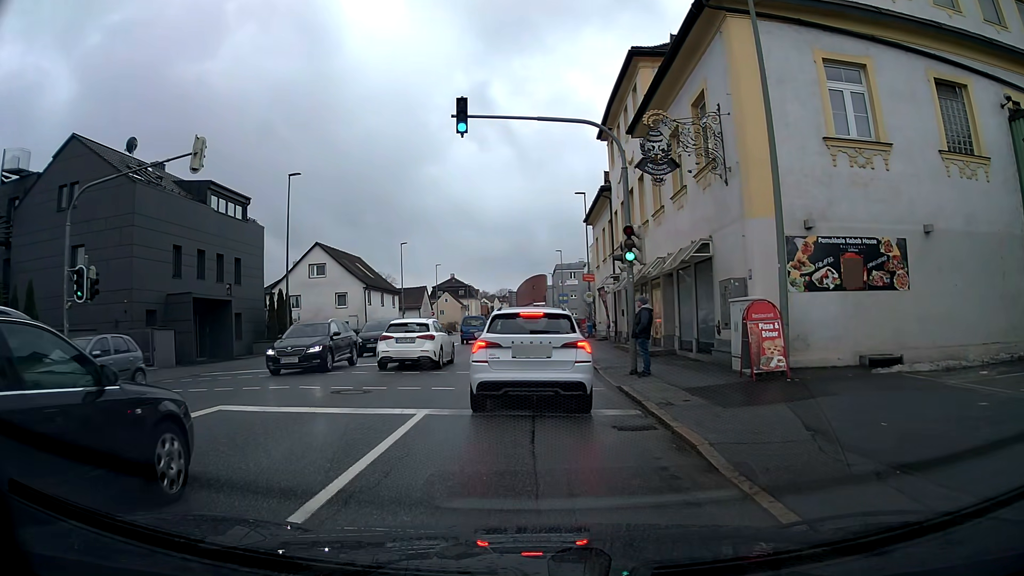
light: Day
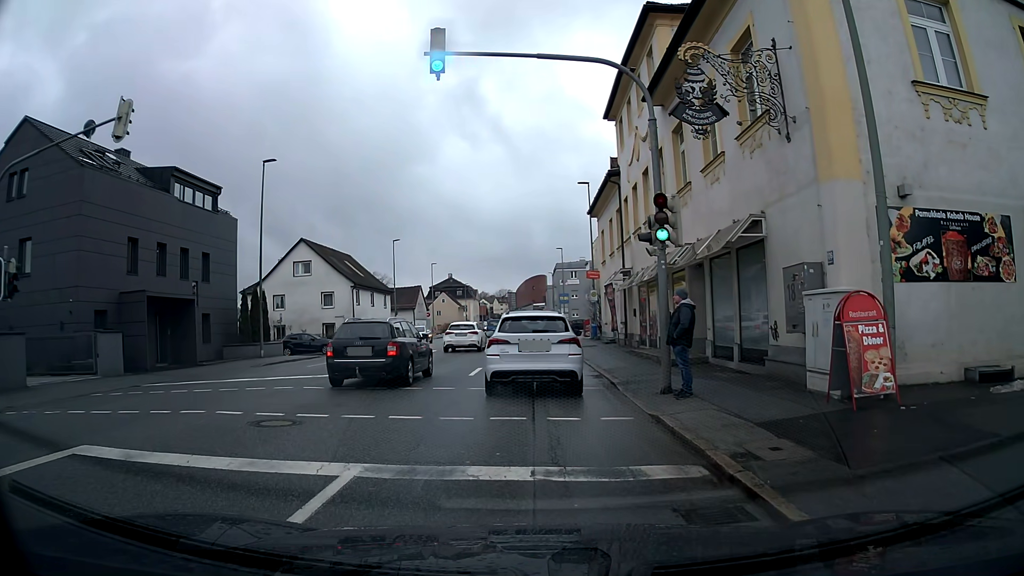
(0.0, +3.8) m; 0°
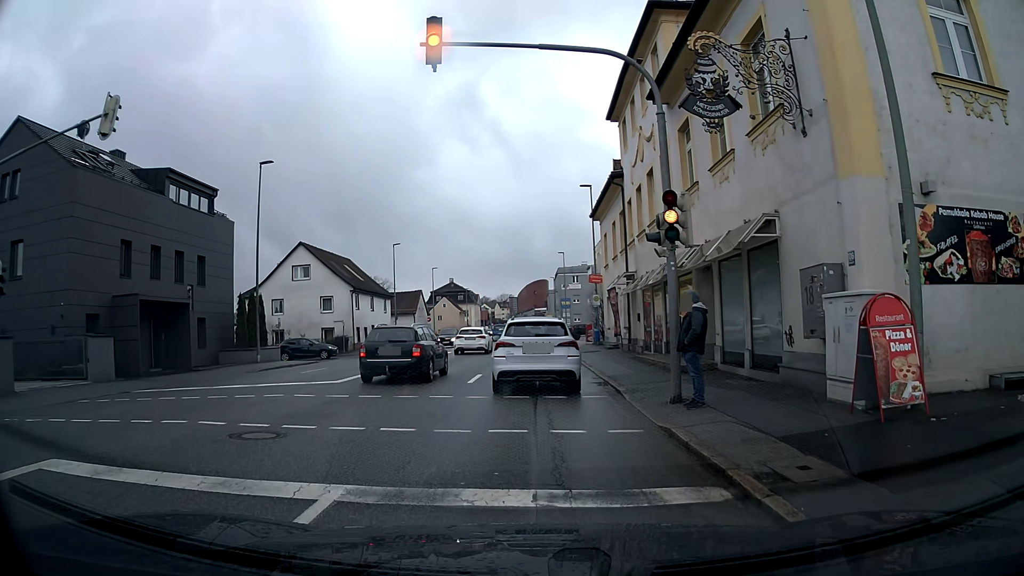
(0.0, +0.7) m; 0°
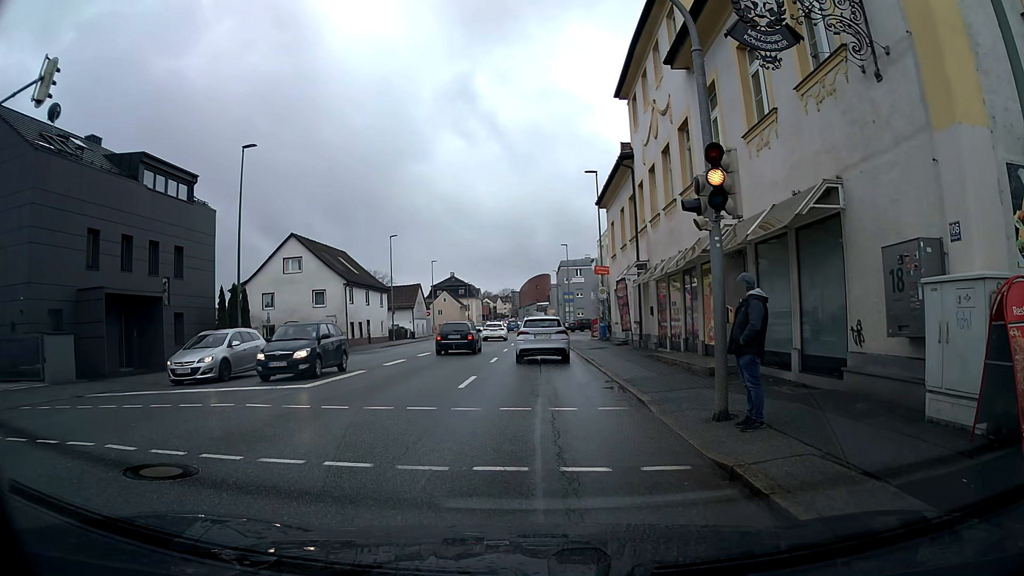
(0.0, +2.4) m; -1°
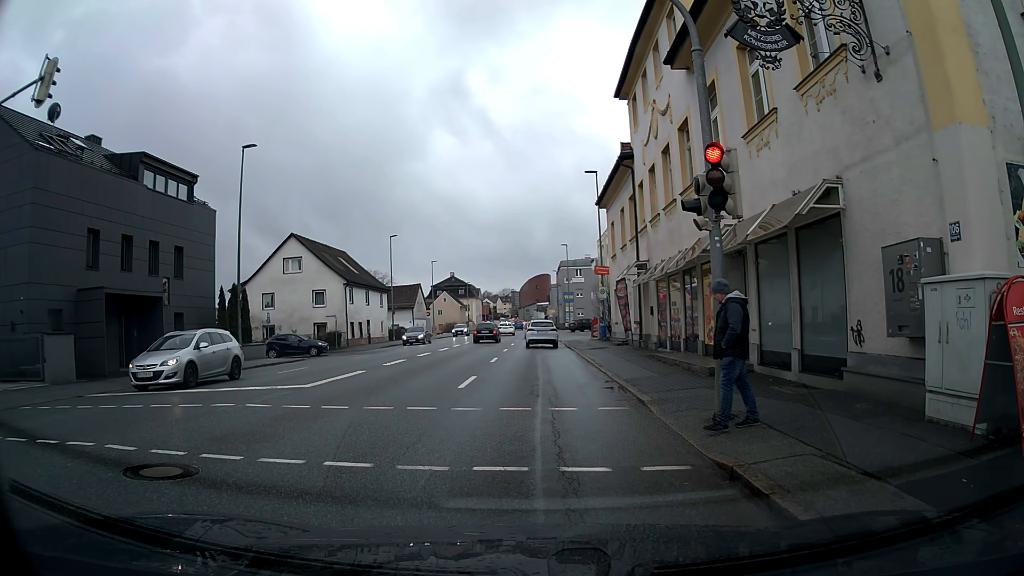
(0.0, +0.1) m; 0°
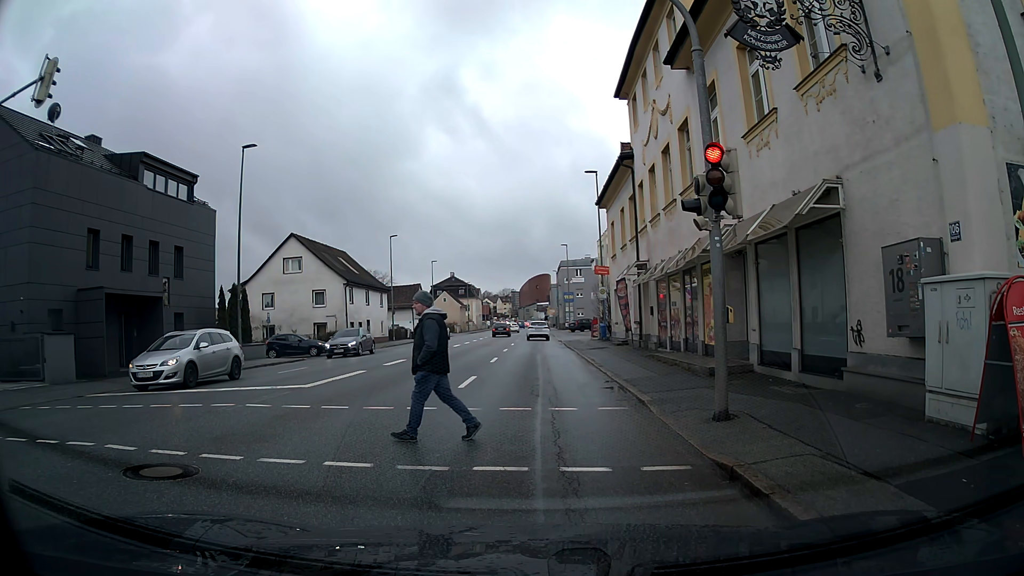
(0.0, 0.0) m; 0°
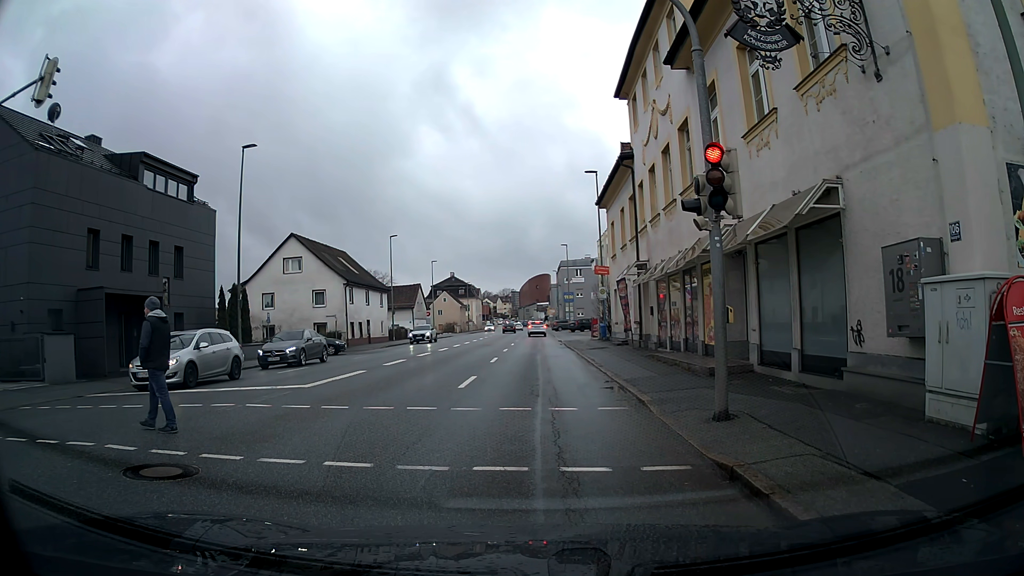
(0.0, 0.0) m; 0°
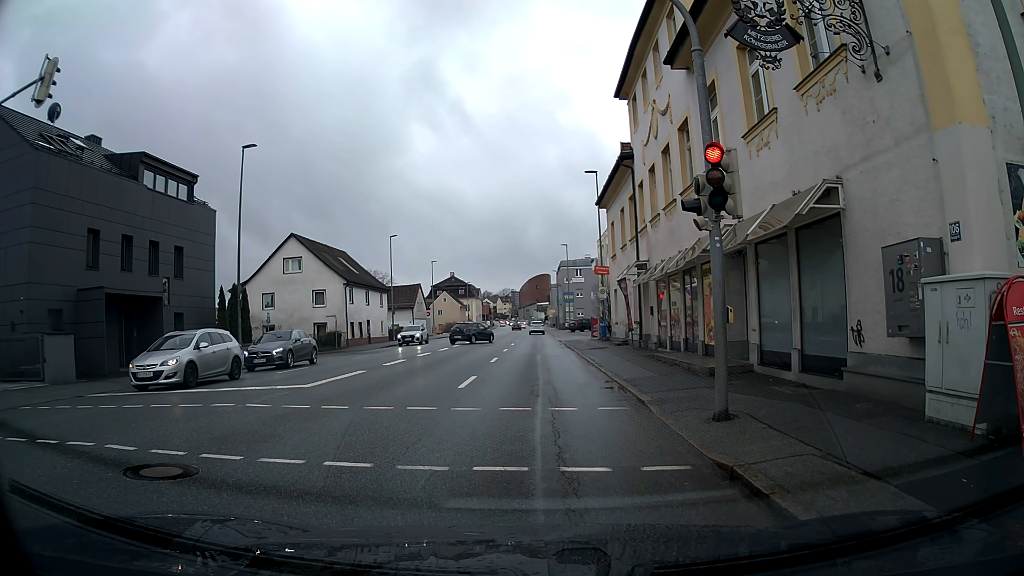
(0.0, 0.0) m; 0°
(0, +10) (0, +20) (0, +30) (0, +40) (0, +50) (0, +60) (0, +70) (0, +80) (0, +90) (0, +100) m
